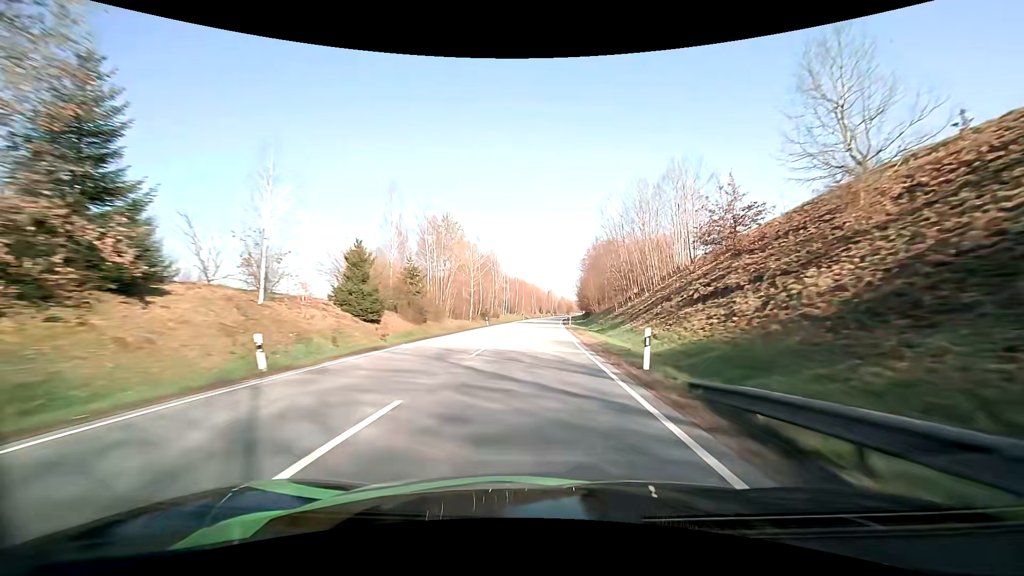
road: primary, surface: asphalt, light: Day
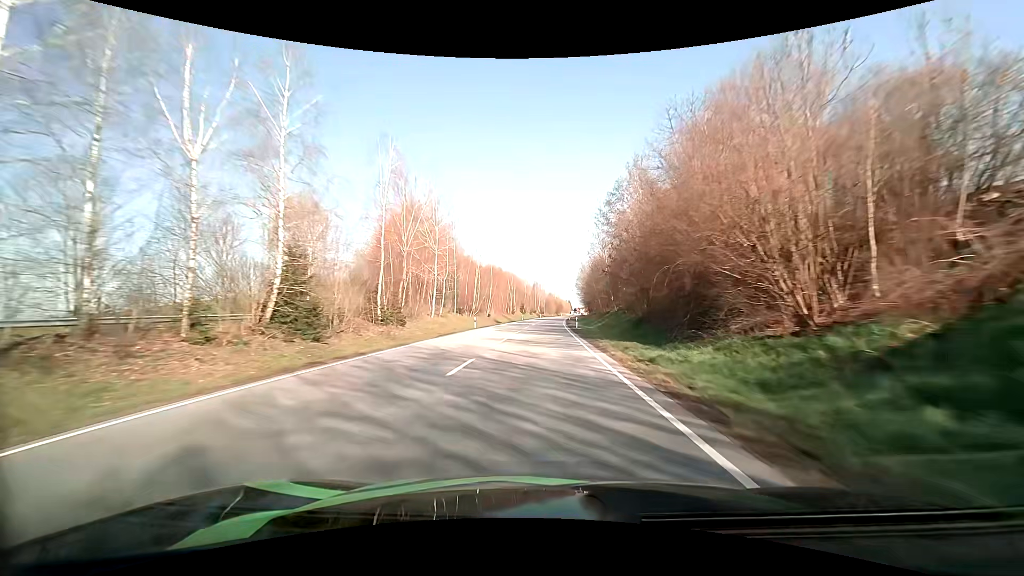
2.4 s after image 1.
(+1.2, +63.7) m; +2°
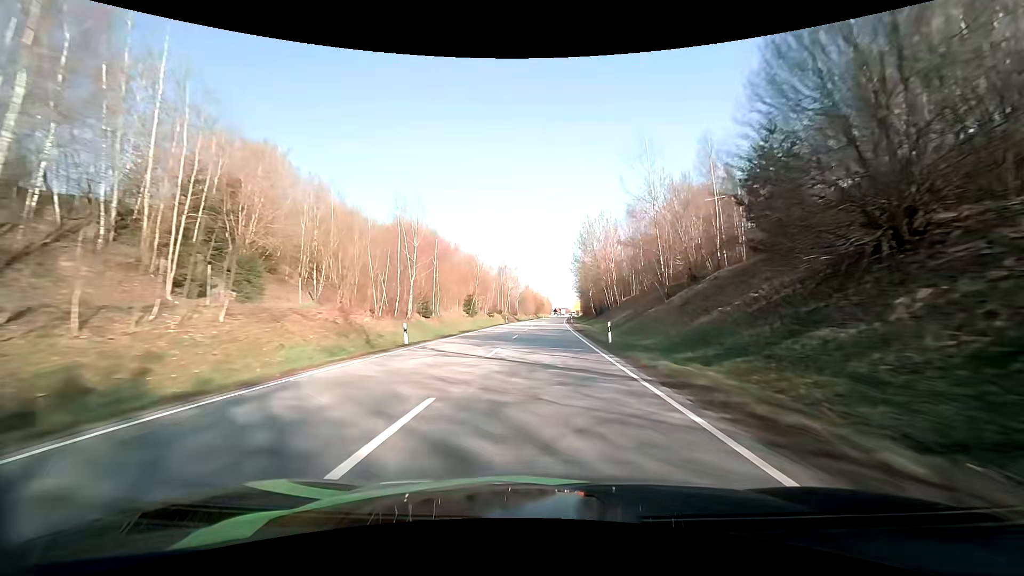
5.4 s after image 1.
(+1.8, +77.5) m; +3°
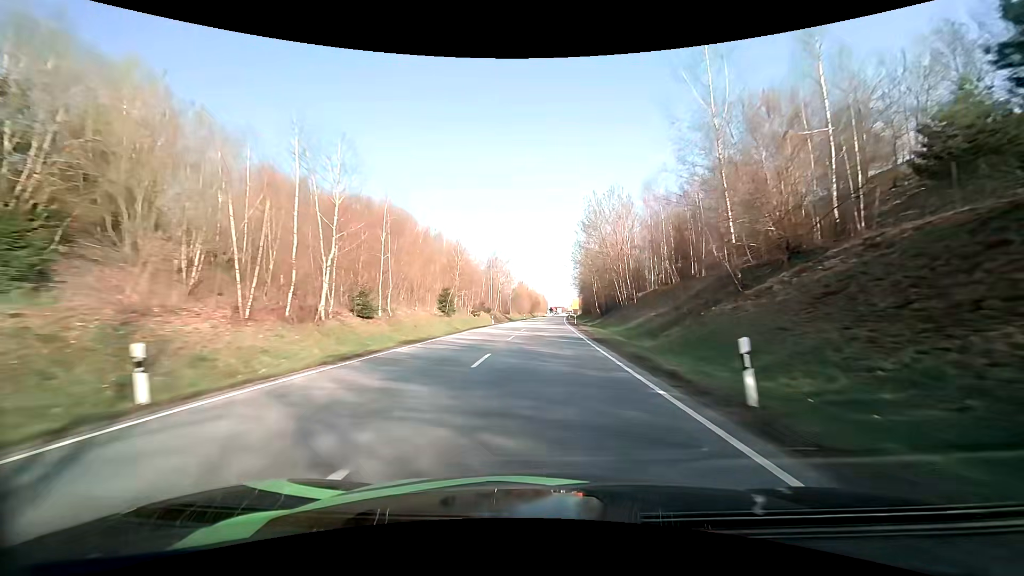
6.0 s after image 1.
(+0.1, +15.4) m; 0°
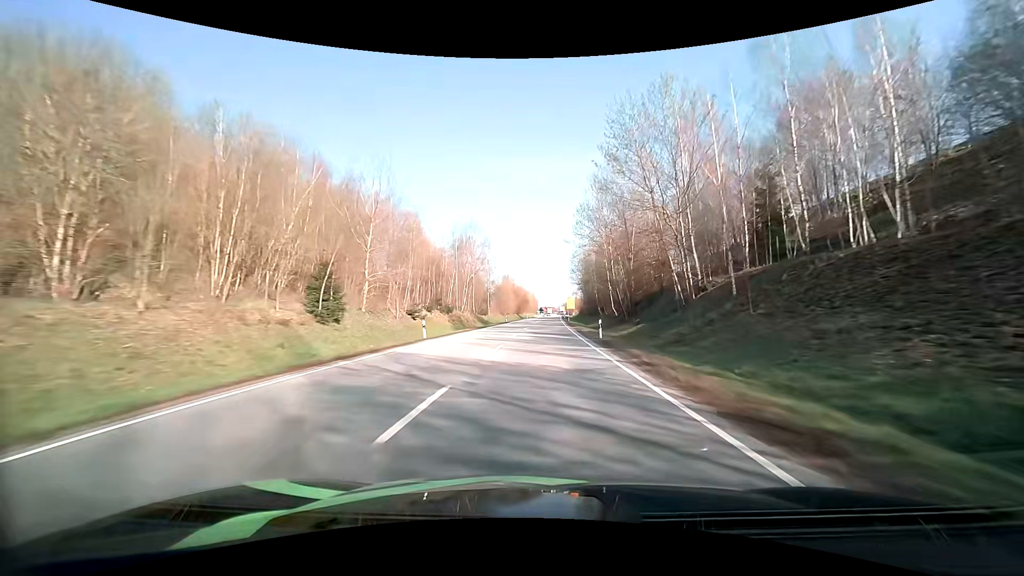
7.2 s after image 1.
(+0.4, +30.7) m; +1°
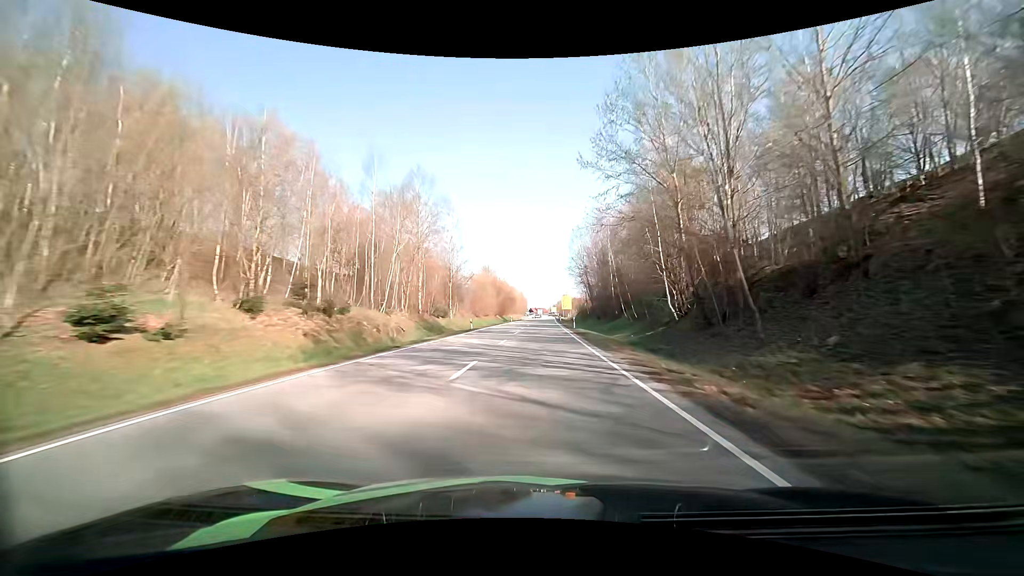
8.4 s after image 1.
(+0.3, +30.3) m; +1°
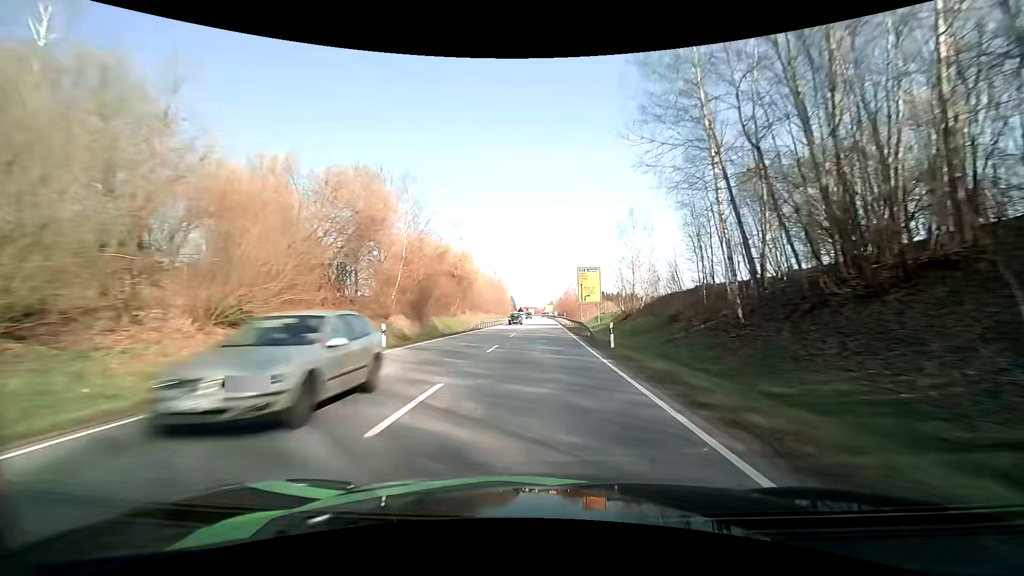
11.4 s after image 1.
(+1.2, +75.8) m; +1°
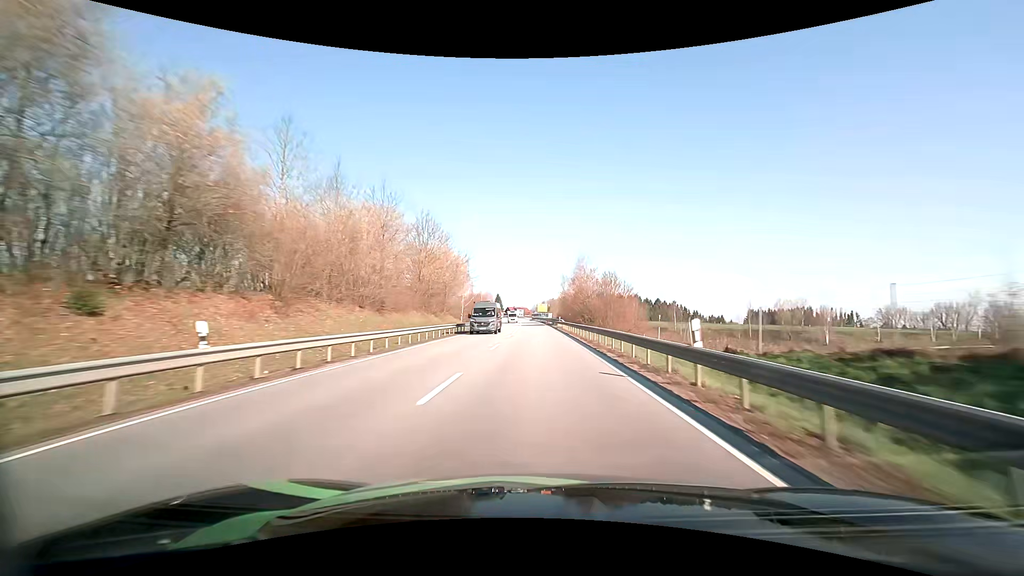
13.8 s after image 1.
(+0.4, +61.6) m; +1°
(0, +10) (0, +20) (0, +30) (0, +40) (0, +50) (-1, +60) (-1, +70) (-1, +80) (-2, +90) (-2, +100) m
